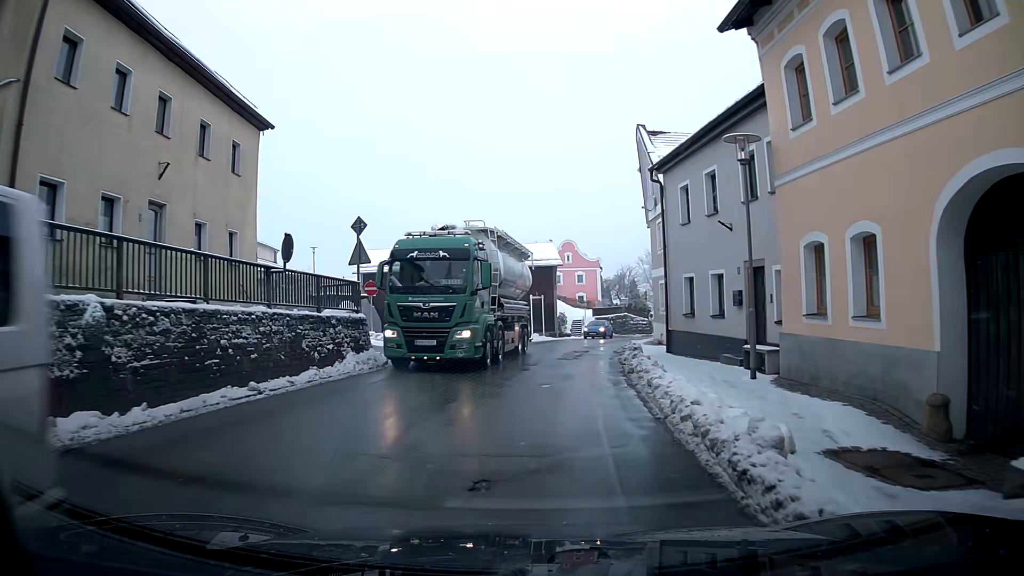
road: primary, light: Day
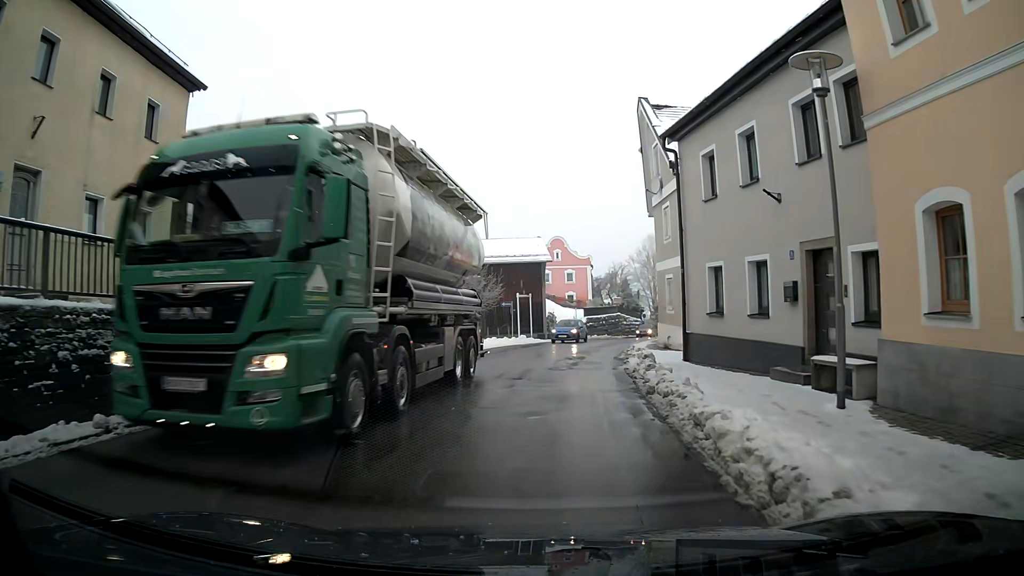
(0.0, +4.2) m; +1°
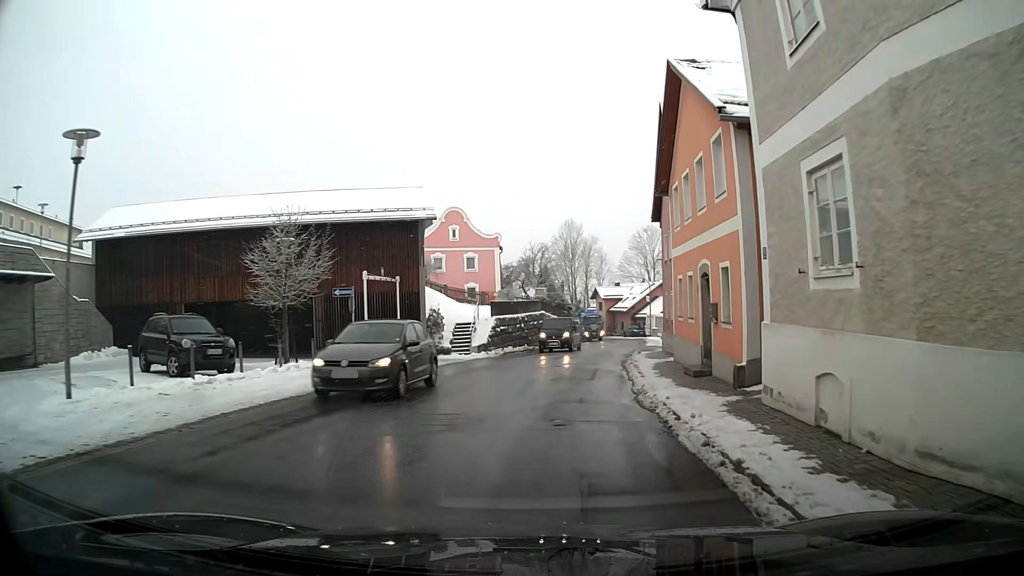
(+1.7, +23.5) m; +8°
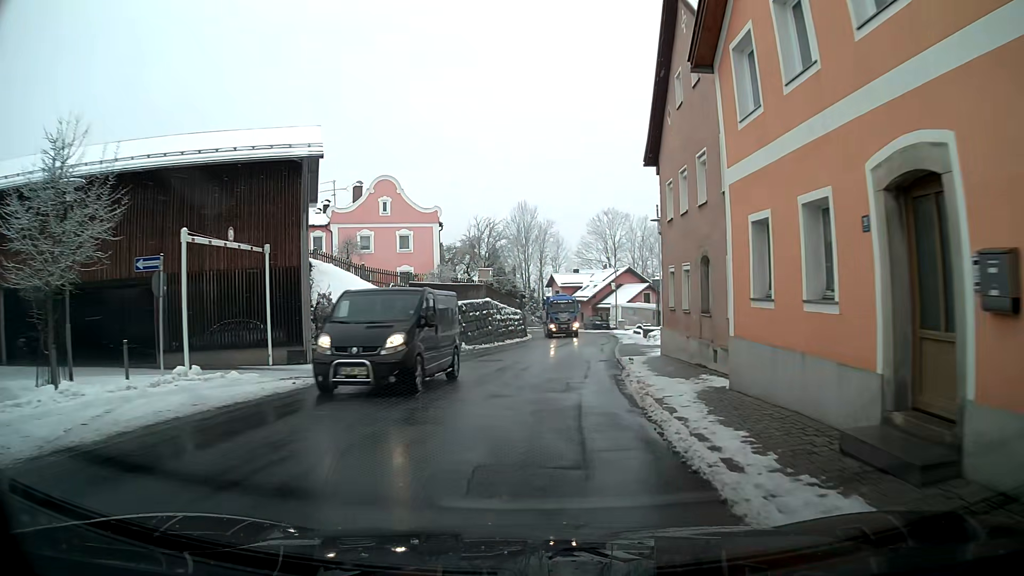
(+0.3, +10.6) m; +3°
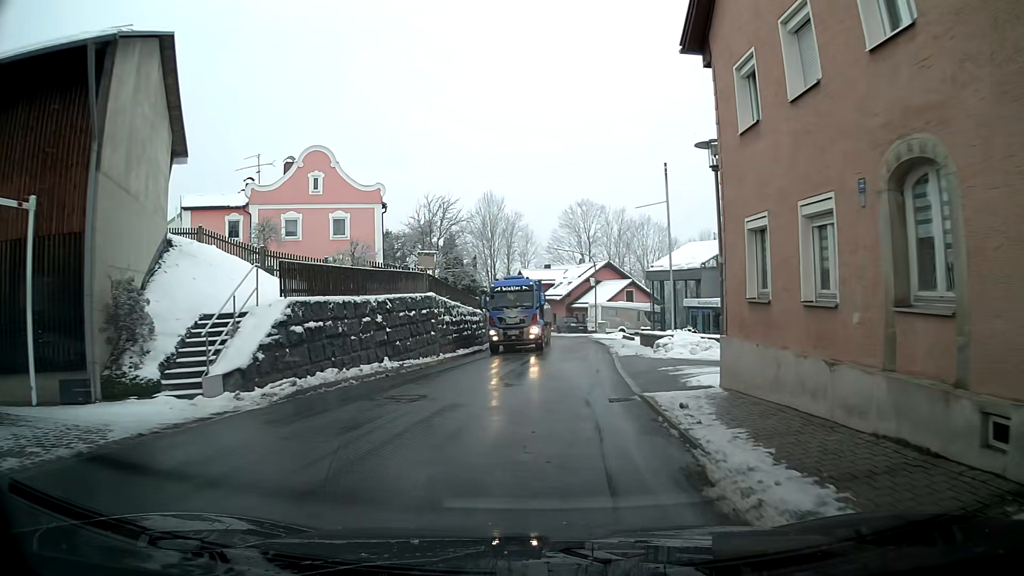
(+0.3, +10.0) m; +4°
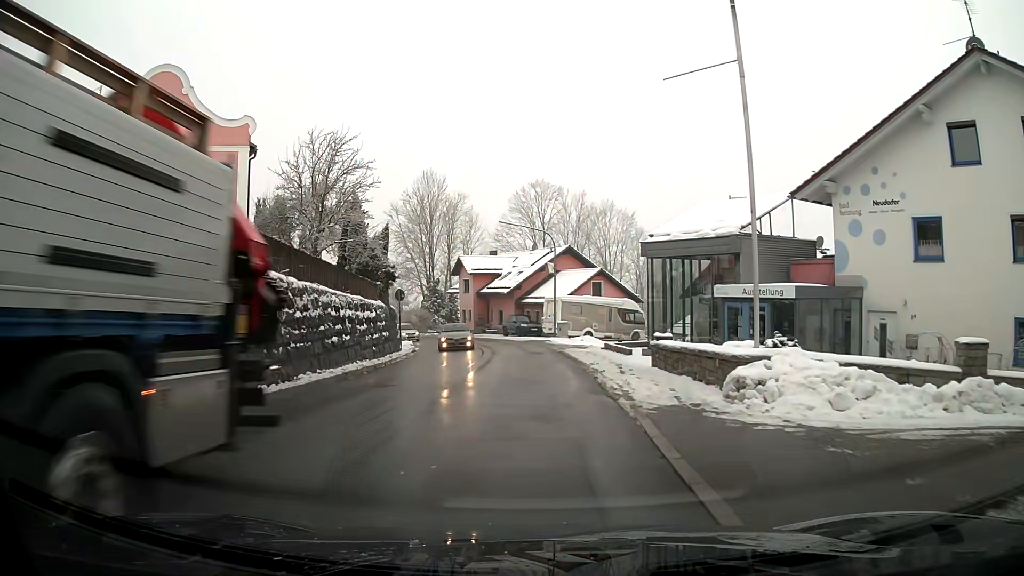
(+0.4, +14.8) m; +3°
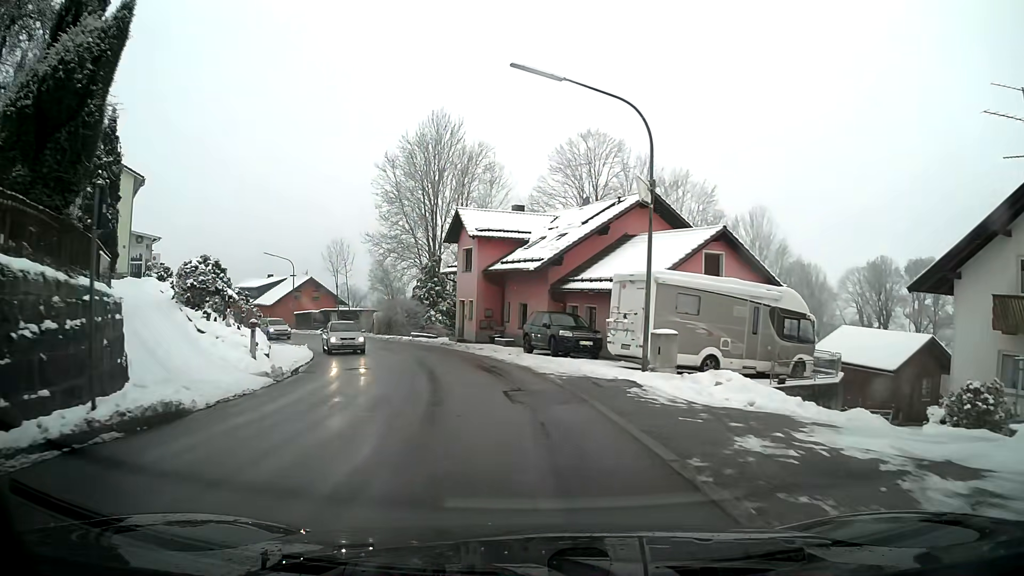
(-0.4, +26.5) m; -4°
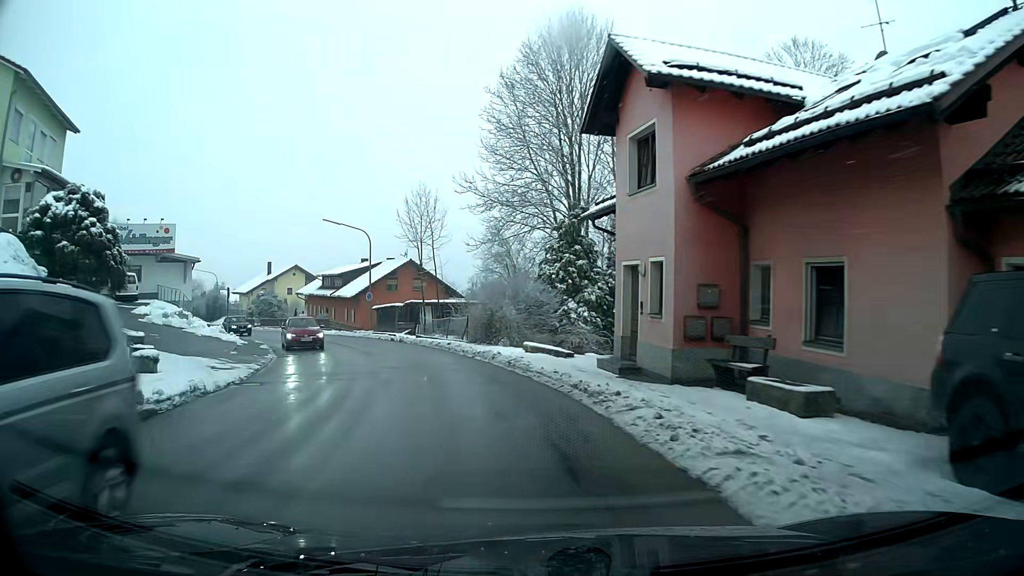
(-2.5, +22.4) m; -14°
